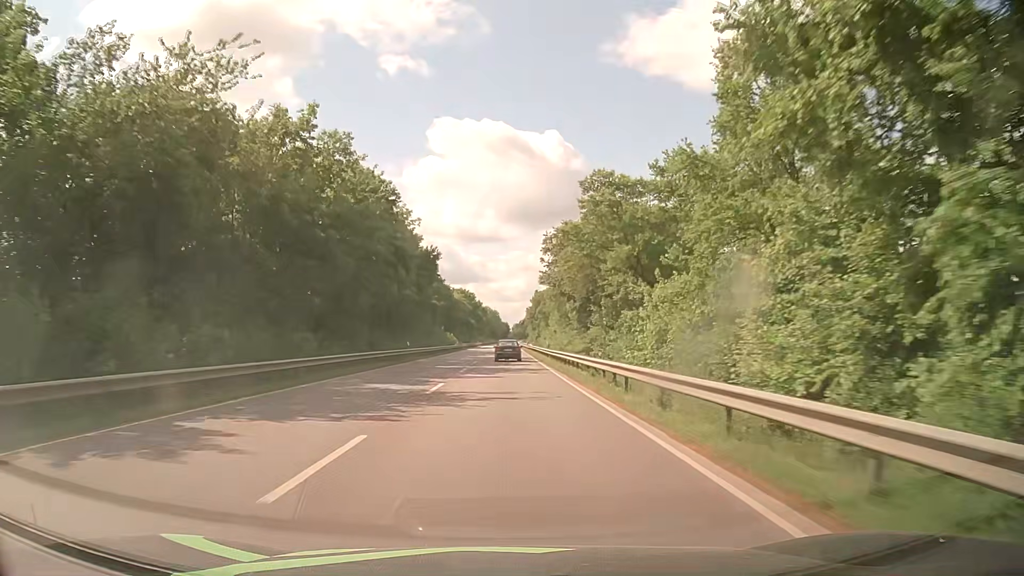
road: primary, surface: asphalt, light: Day
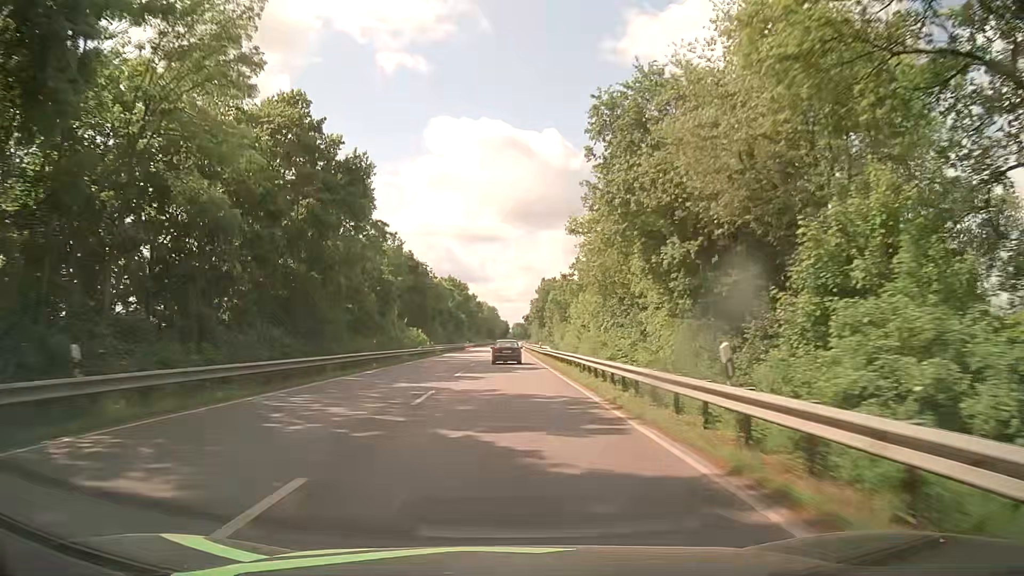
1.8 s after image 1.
(0.0, +38.2) m; 0°
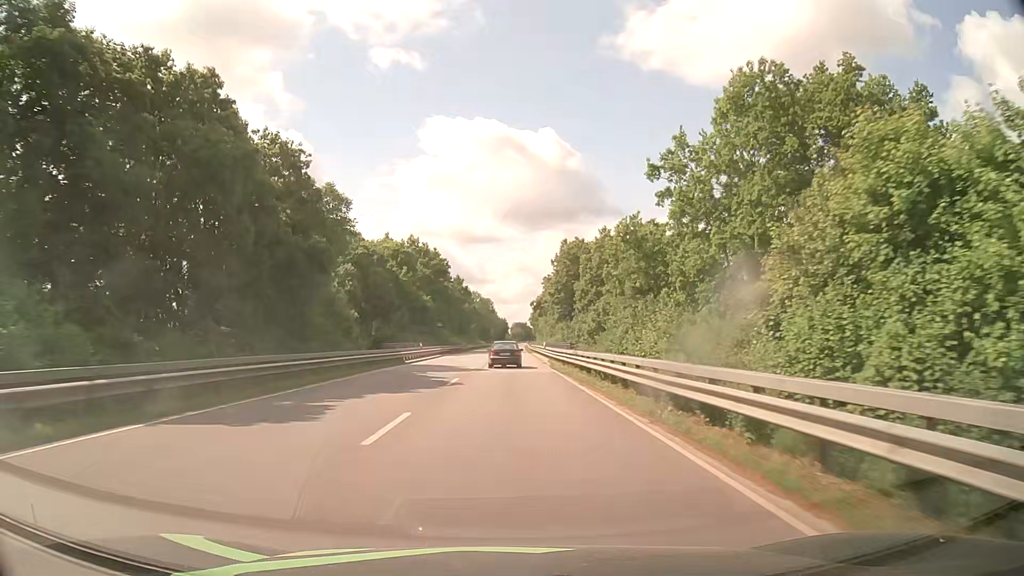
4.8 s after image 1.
(-0.1, +59.2) m; 0°
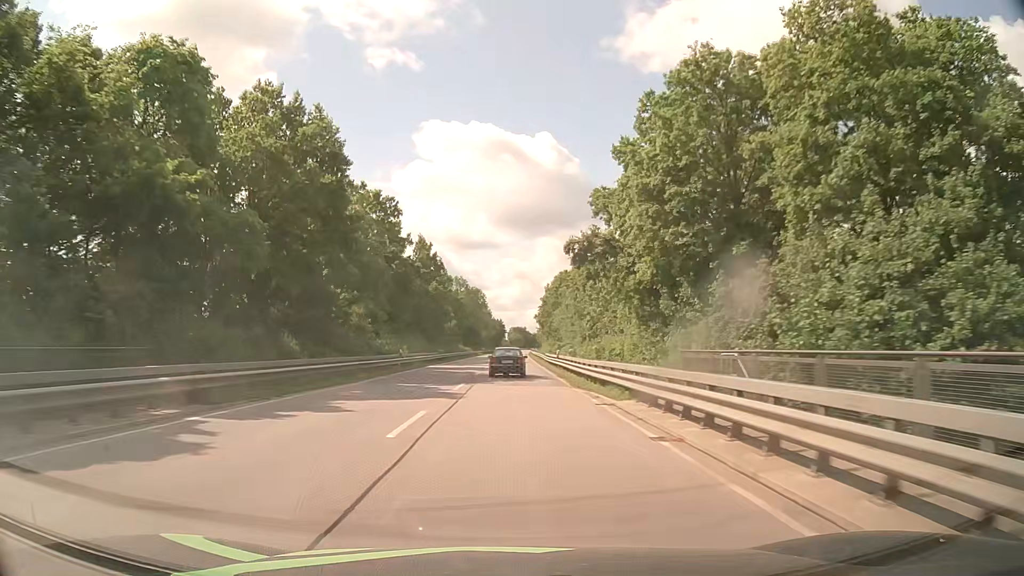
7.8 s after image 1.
(+0.3, +59.0) m; +1°
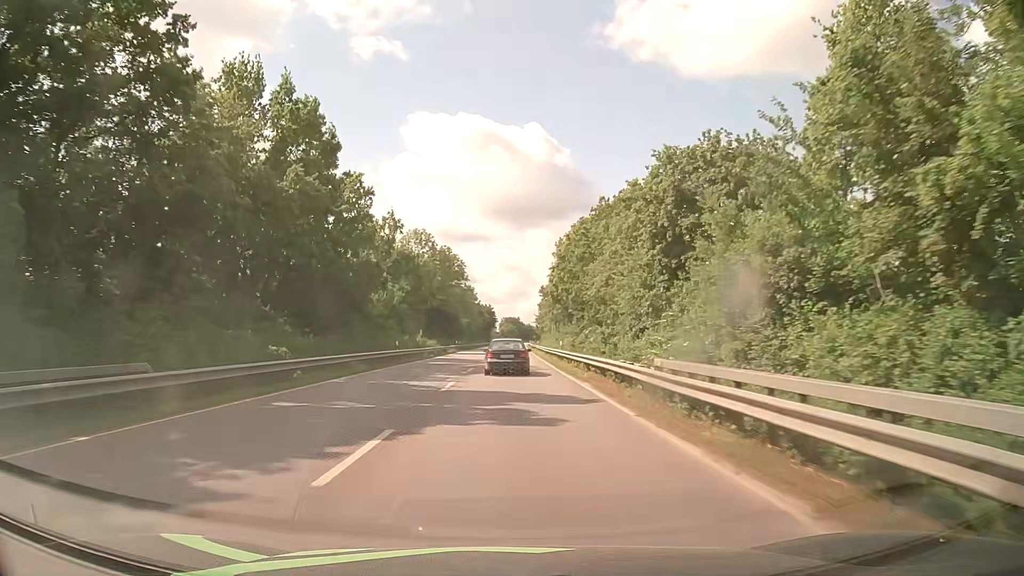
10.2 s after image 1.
(+0.3, +51.4) m; +1°
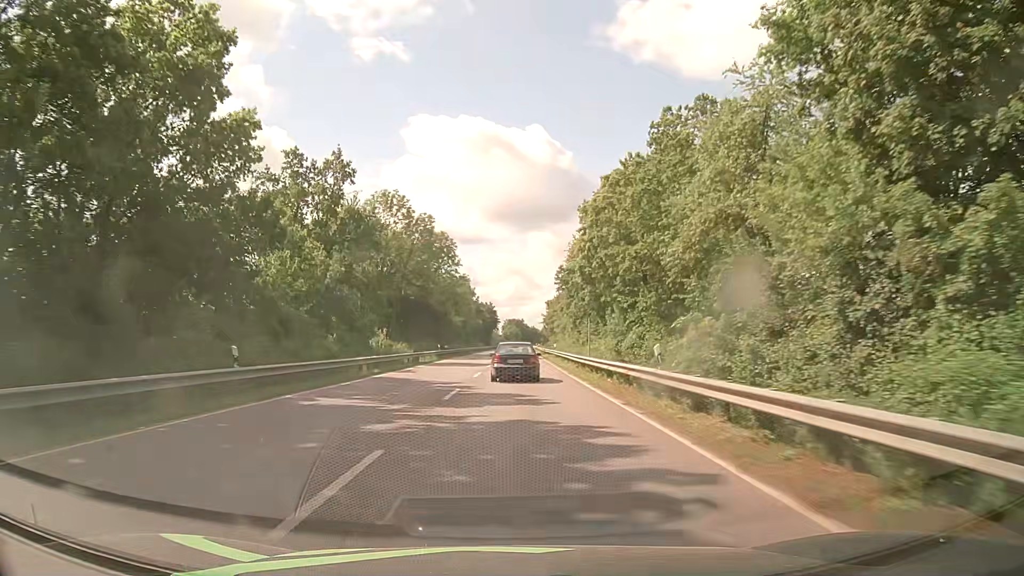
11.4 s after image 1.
(-0.1, +25.3) m; -1°
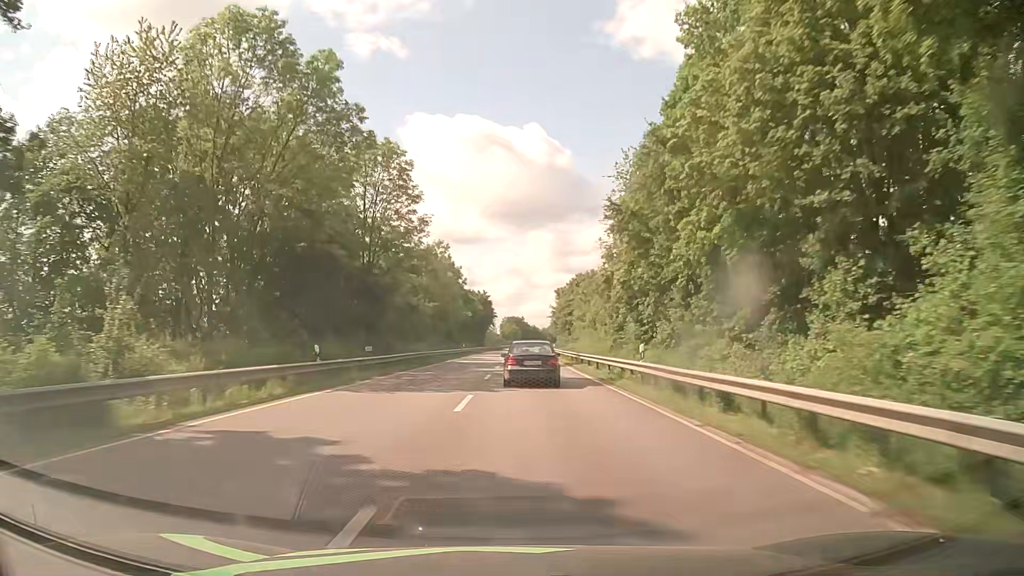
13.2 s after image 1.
(+0.1, +38.5) m; 0°
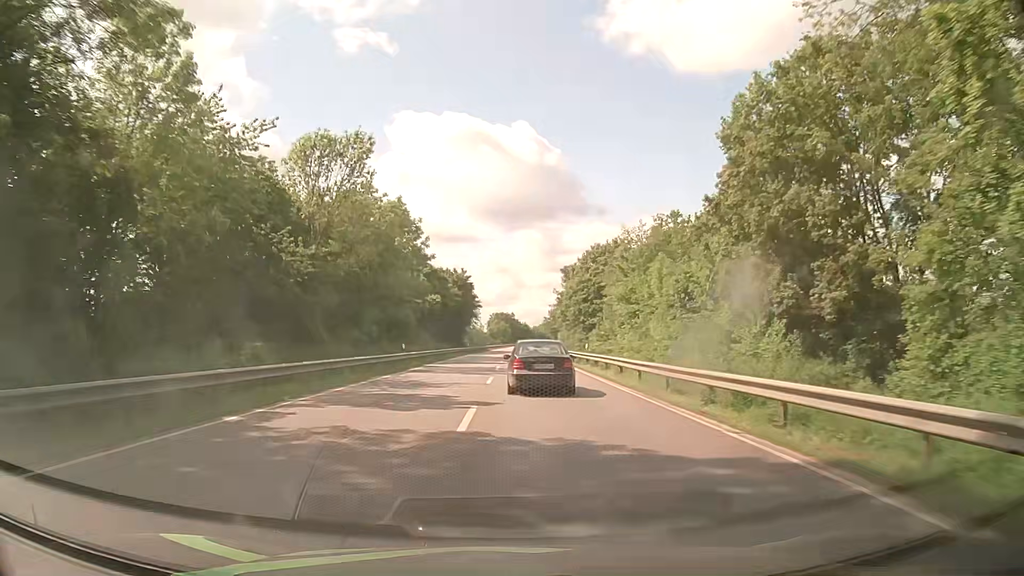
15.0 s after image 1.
(+0.1, +38.5) m; +1°
